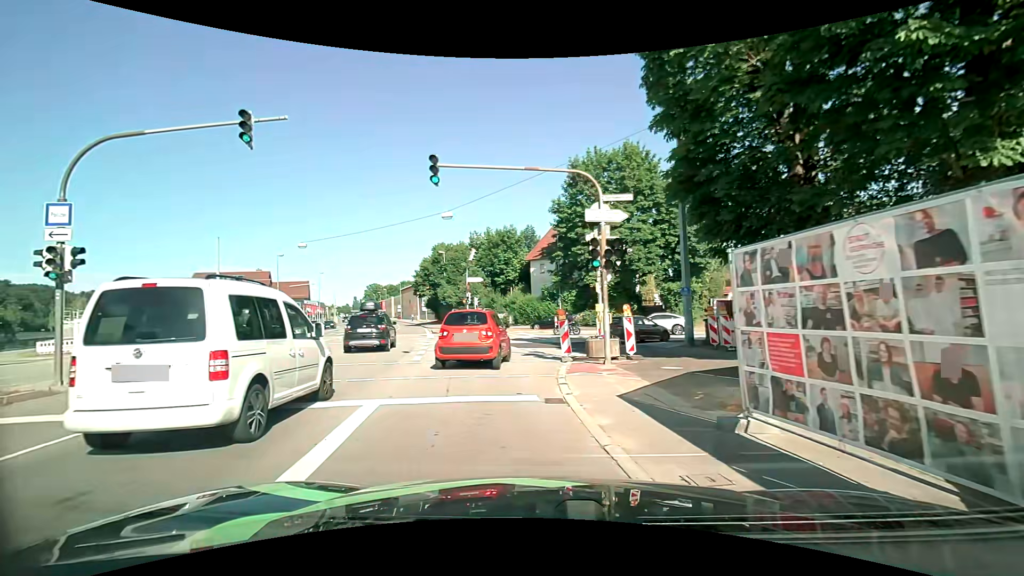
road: primary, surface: asphalt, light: Day
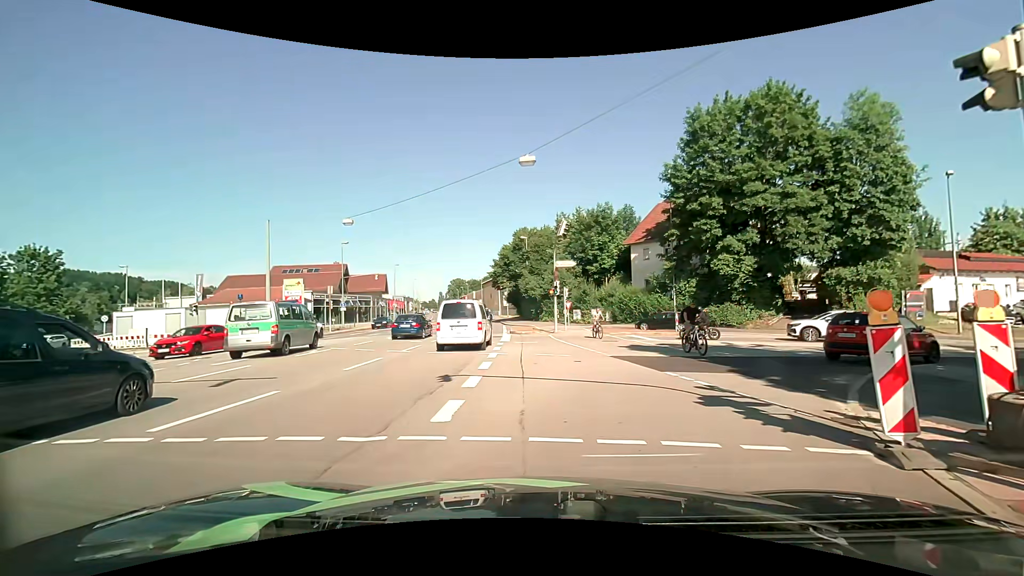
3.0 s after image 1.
(-1.5, +10.1) m; -10°
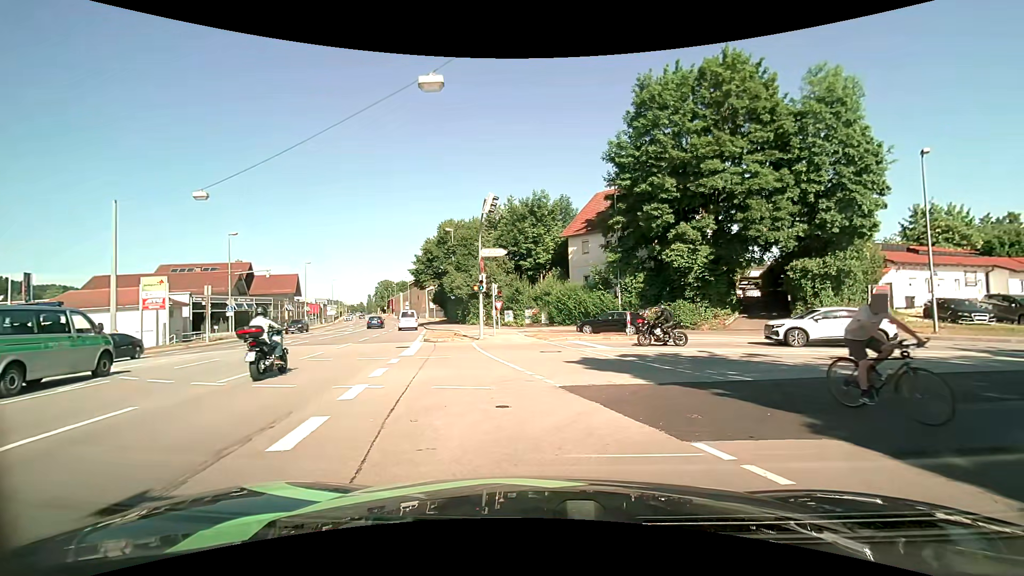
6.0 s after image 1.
(+0.3, +6.7) m; +7°
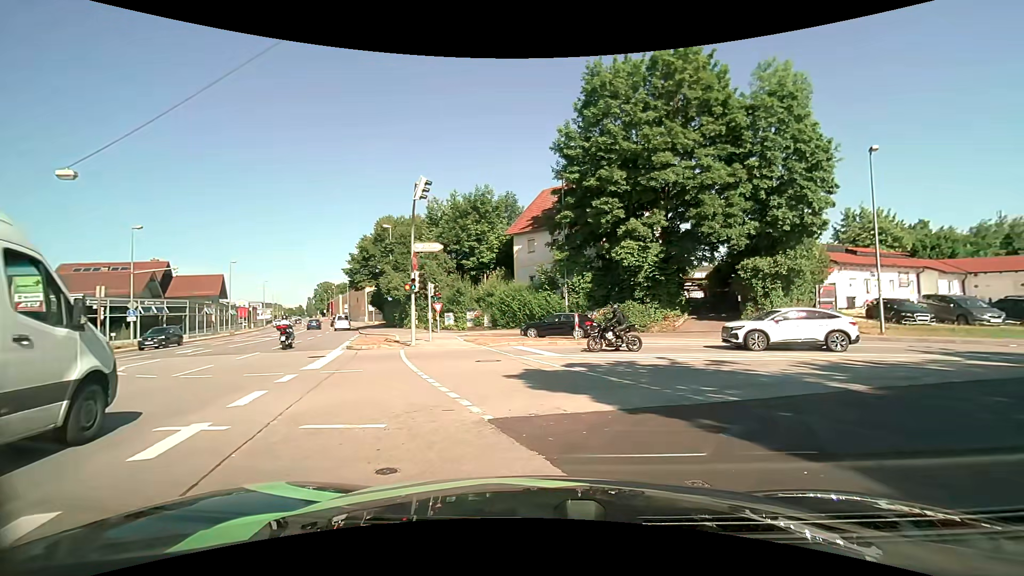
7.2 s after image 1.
(+0.1, +2.8) m; +5°
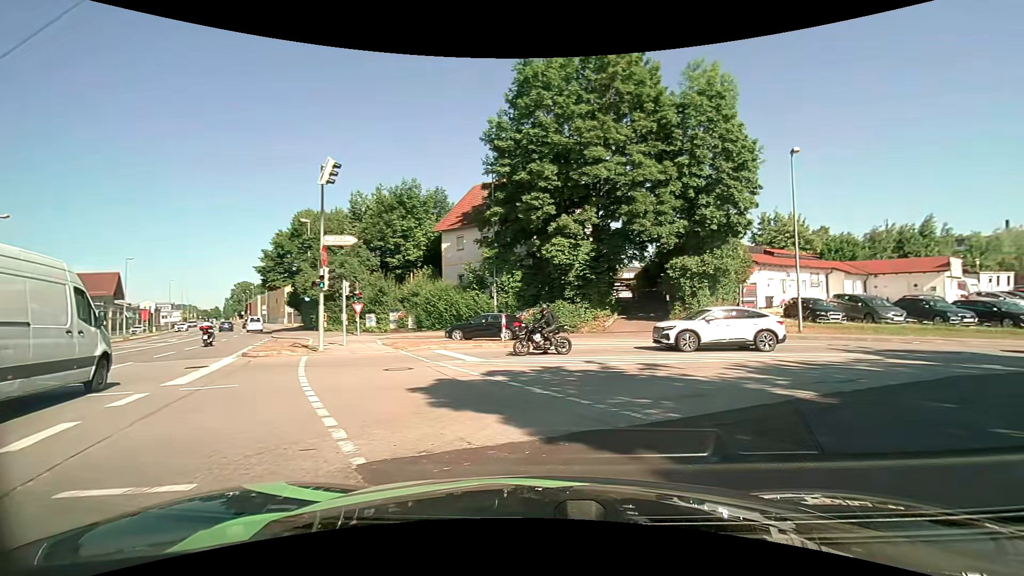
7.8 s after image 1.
(+0.1, +1.9) m; +8°
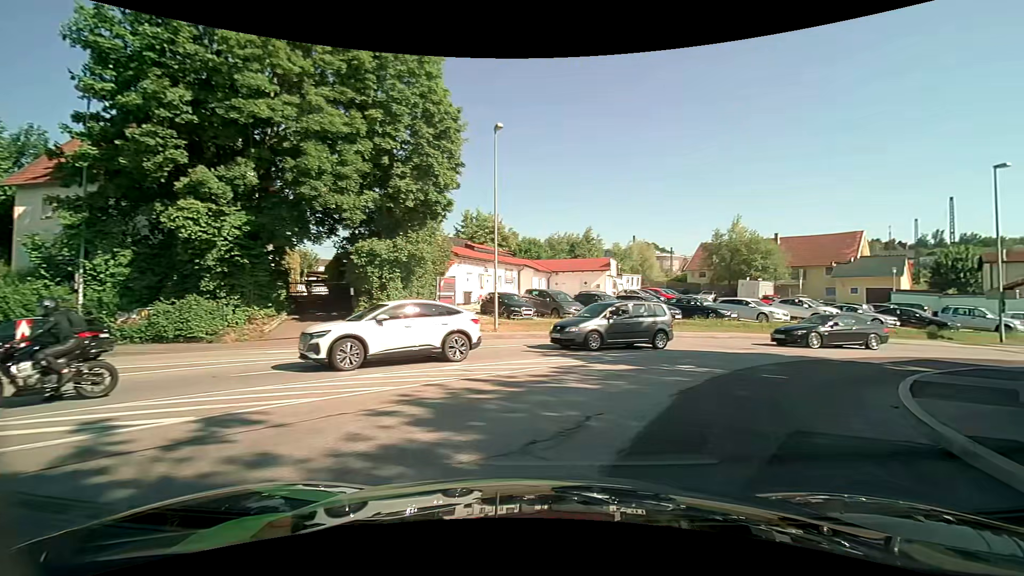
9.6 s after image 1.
(+2.0, +6.7) m; +31°
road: tertiary
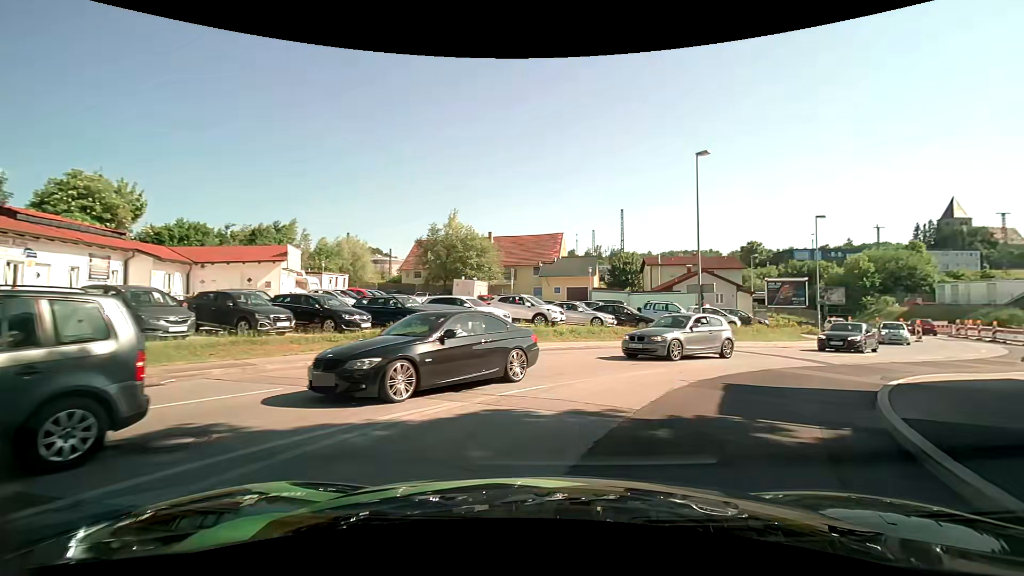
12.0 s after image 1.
(+3.5, +10.9) m; +32°
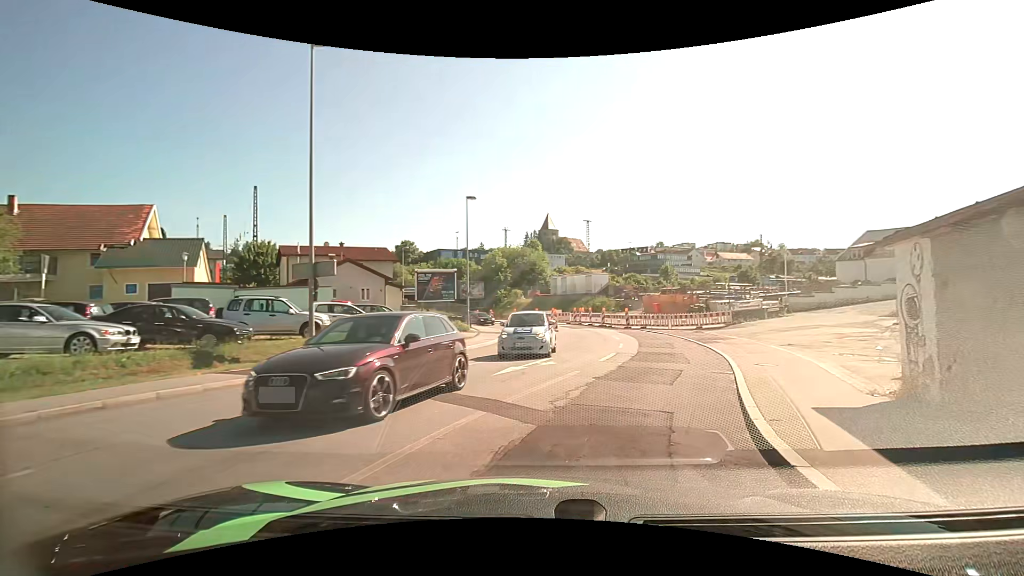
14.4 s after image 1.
(+3.7, +11.3) m; +37°
